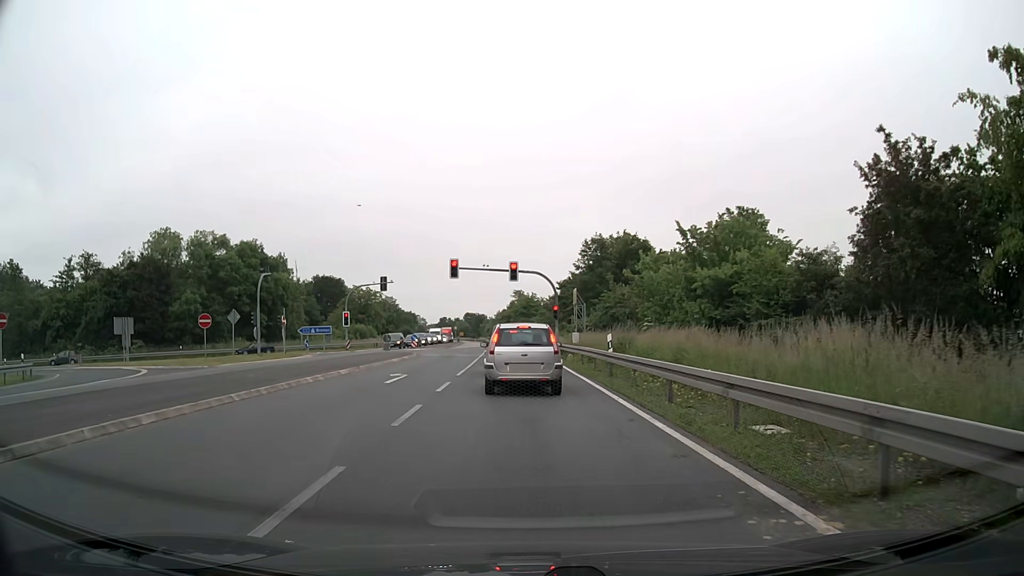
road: primary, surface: asphalt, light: Day
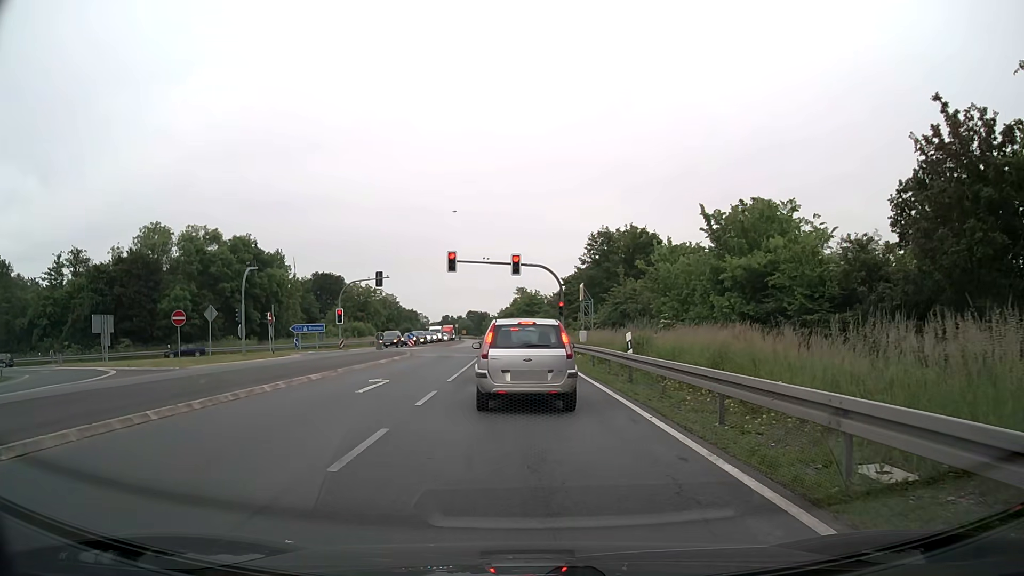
(0.0, +3.2) m; -1°
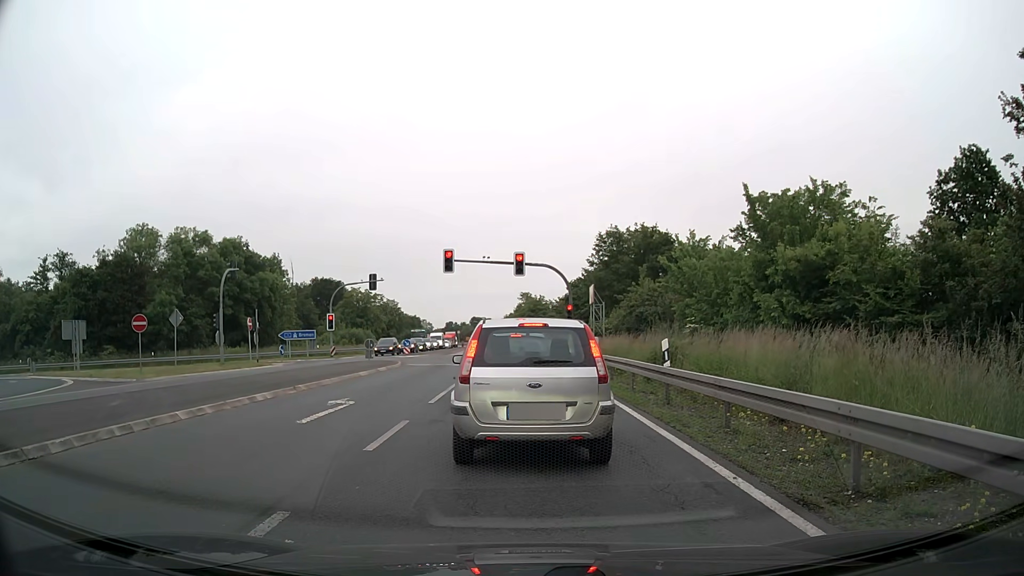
(0.0, +3.8) m; -1°
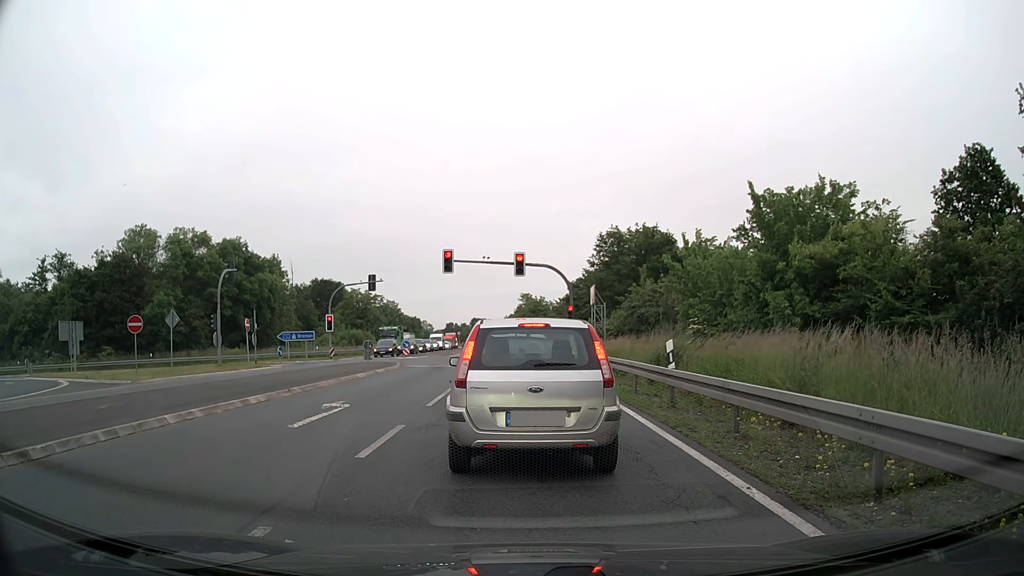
(0.0, +0.4) m; 0°
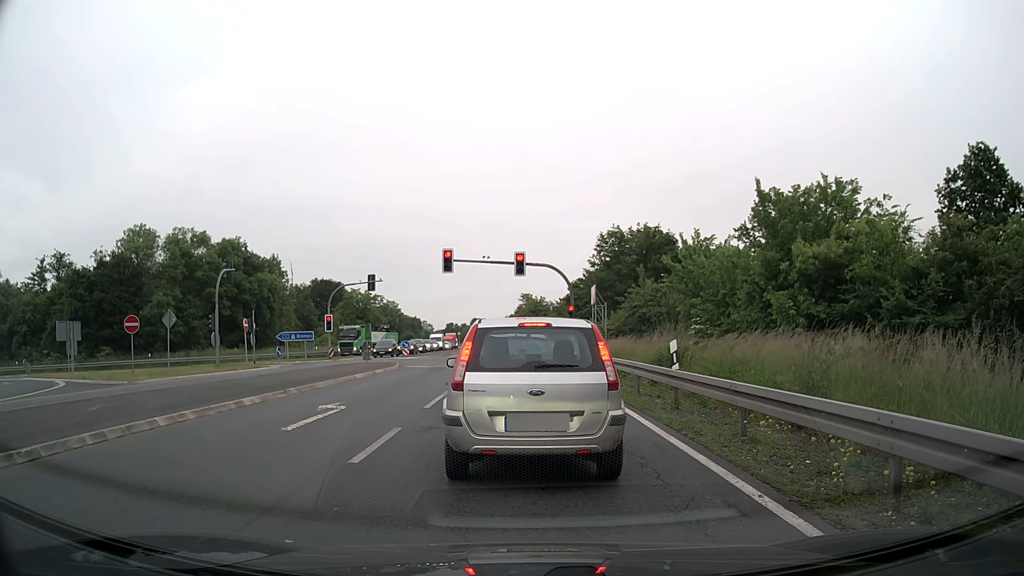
(0.0, +0.3) m; 0°
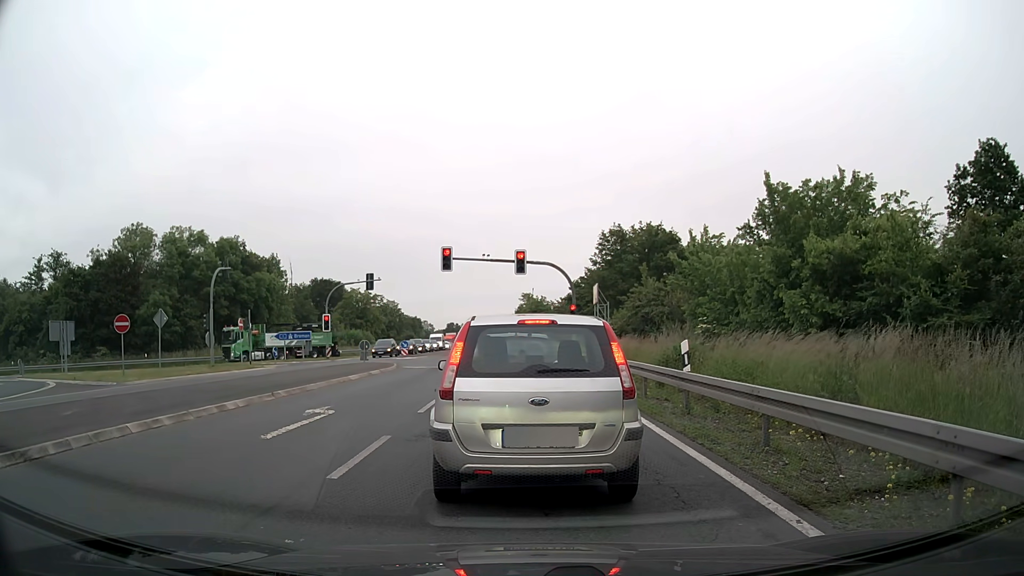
(0.0, +0.9) m; 0°
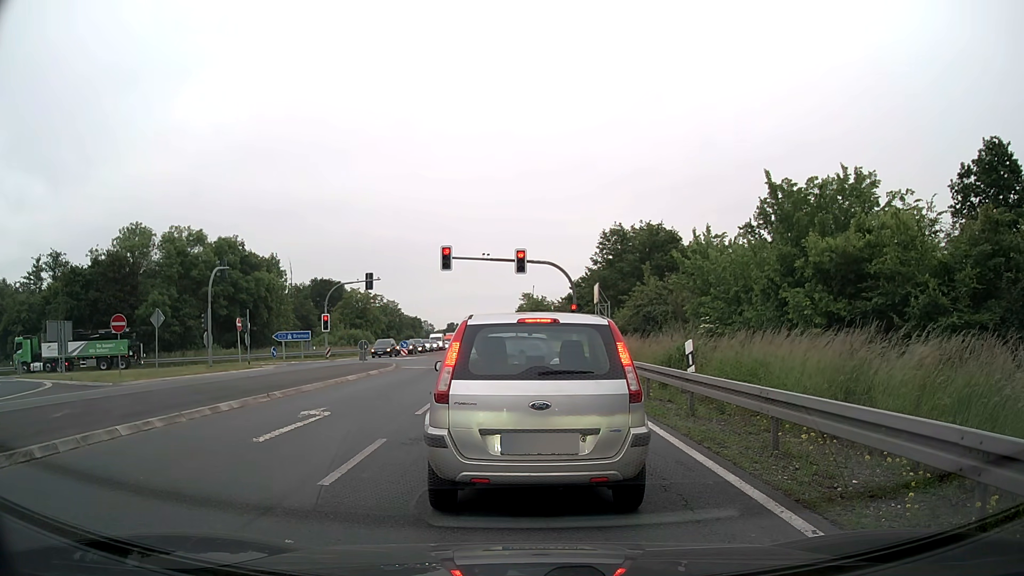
(0.0, +0.4) m; 0°
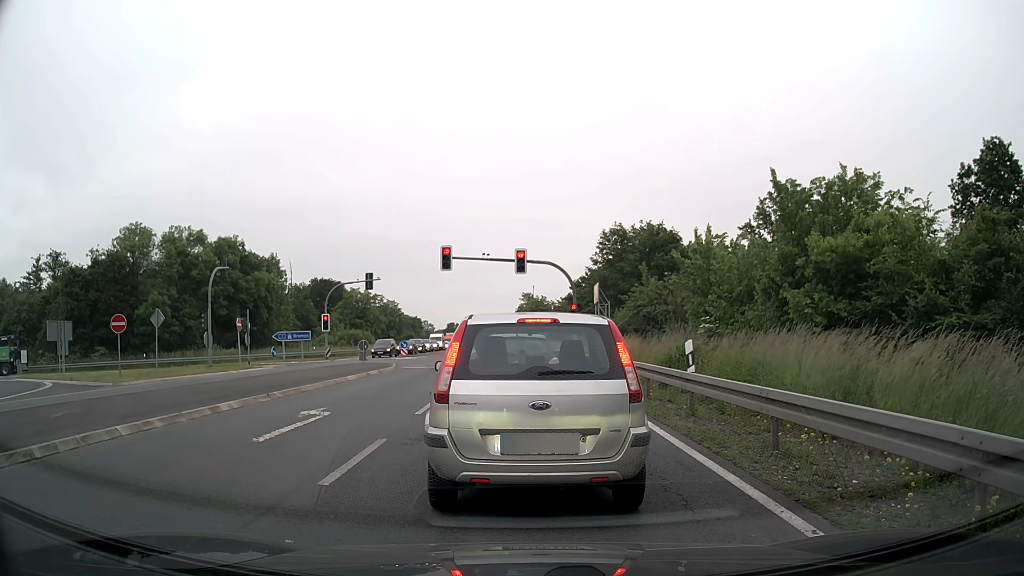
(0.0, 0.0) m; 0°
(0, +10) (0, +20) (0, +30) (0, +40) (0, +50) (-1, +60) (-1, +70) (-1, +80) (-2, +90) (-2, +100) m
